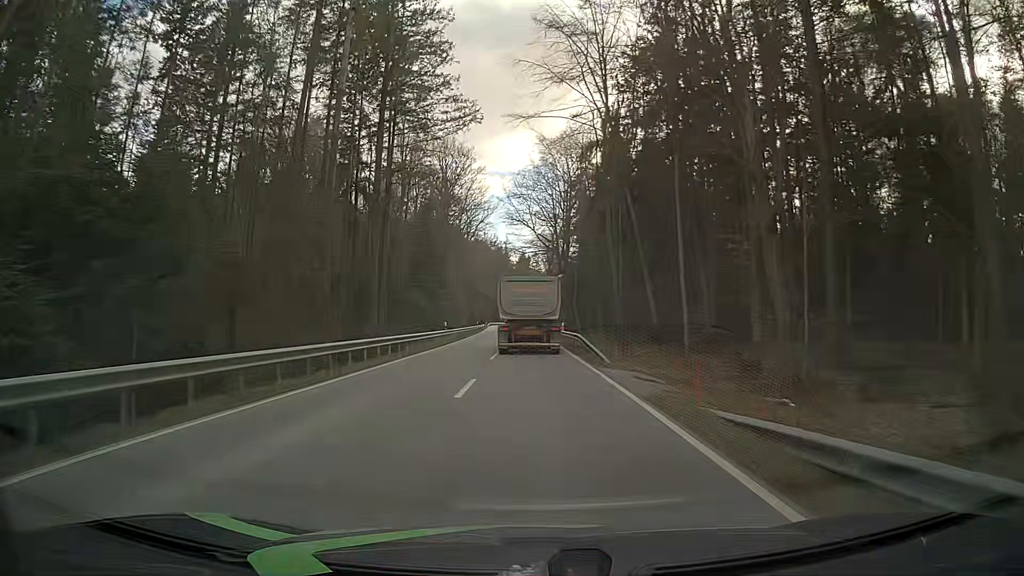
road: tertiary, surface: asphalt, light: Day
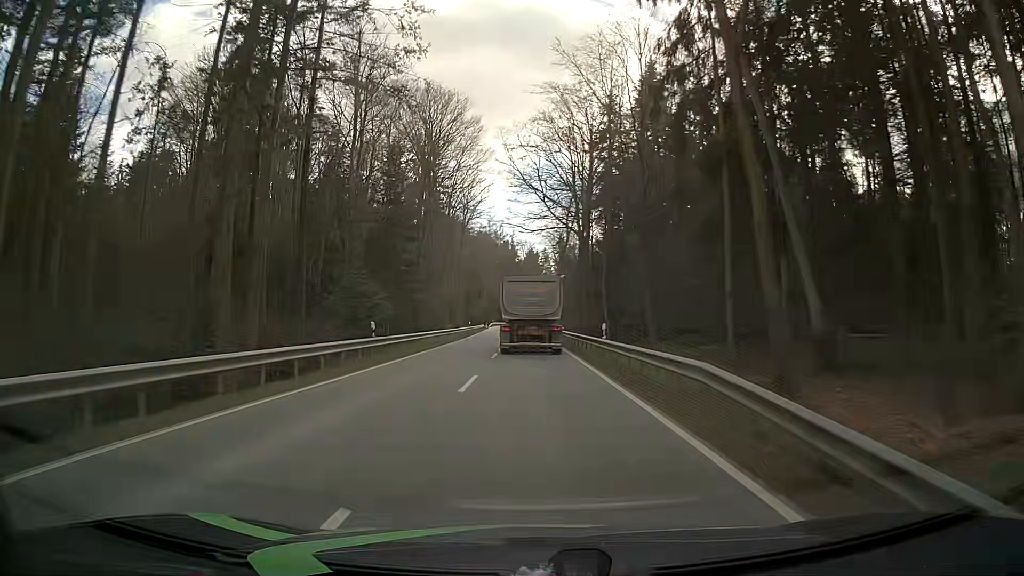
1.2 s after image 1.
(-0.1, +23.0) m; 0°
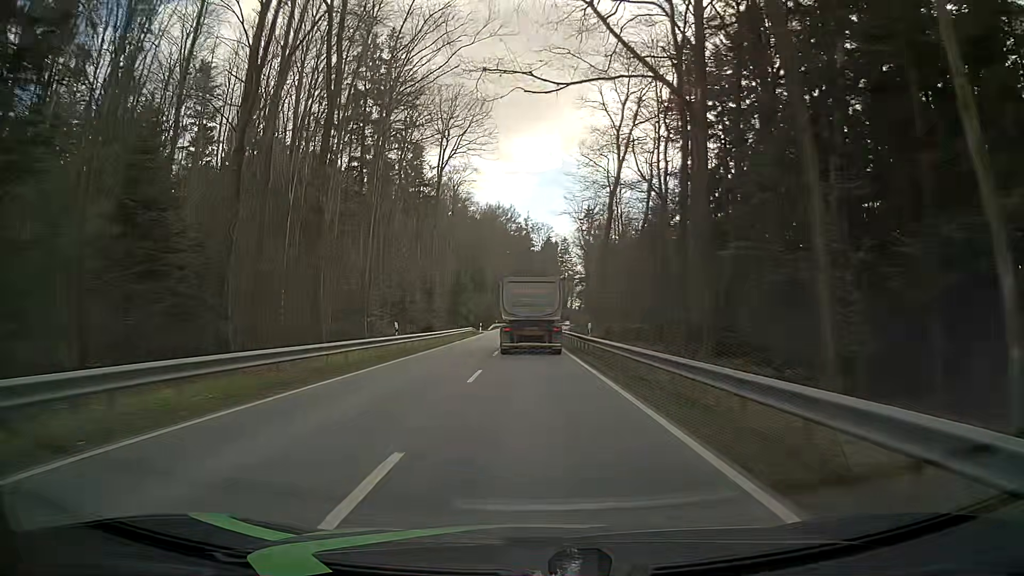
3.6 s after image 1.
(-0.8, +45.9) m; -2°
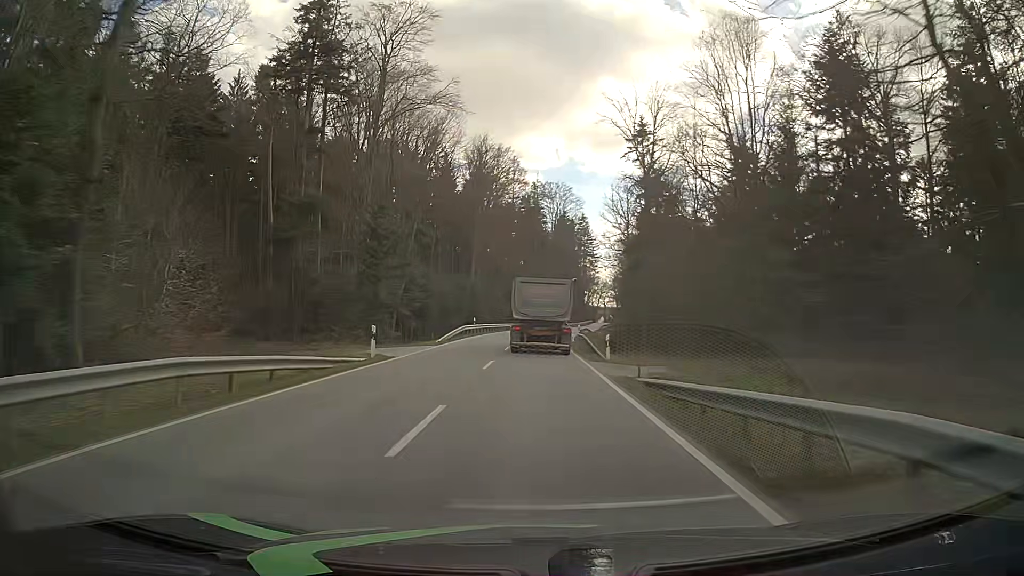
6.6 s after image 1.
(-0.2, +56.4) m; -1°
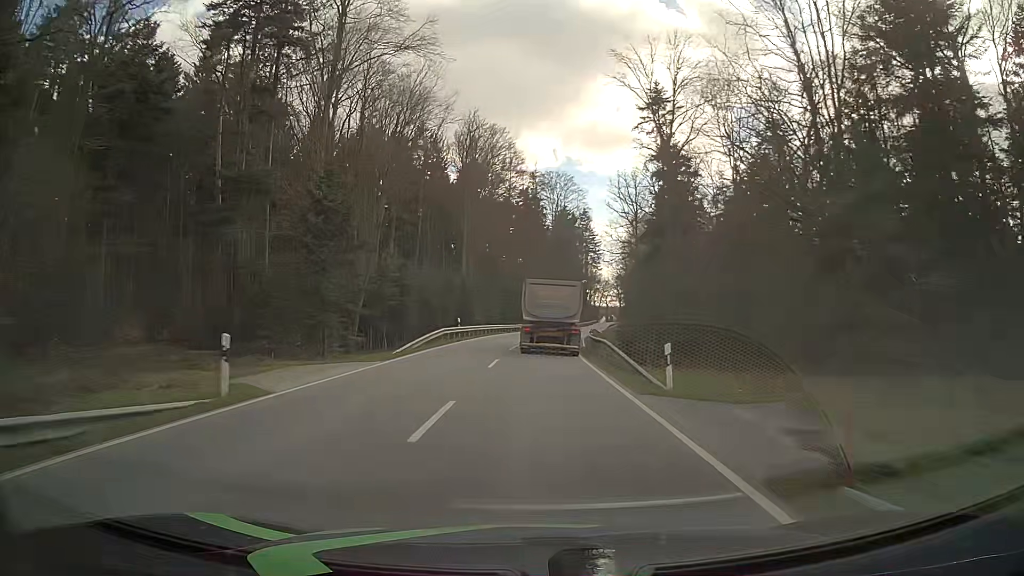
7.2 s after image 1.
(0.0, +11.2) m; 0°
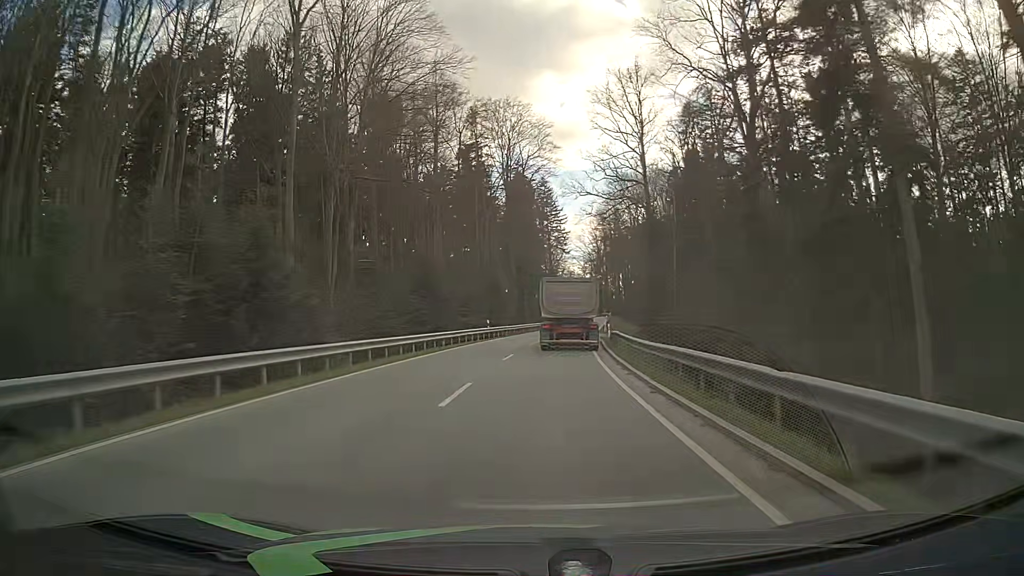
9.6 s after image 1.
(+1.1, +44.9) m; +4°
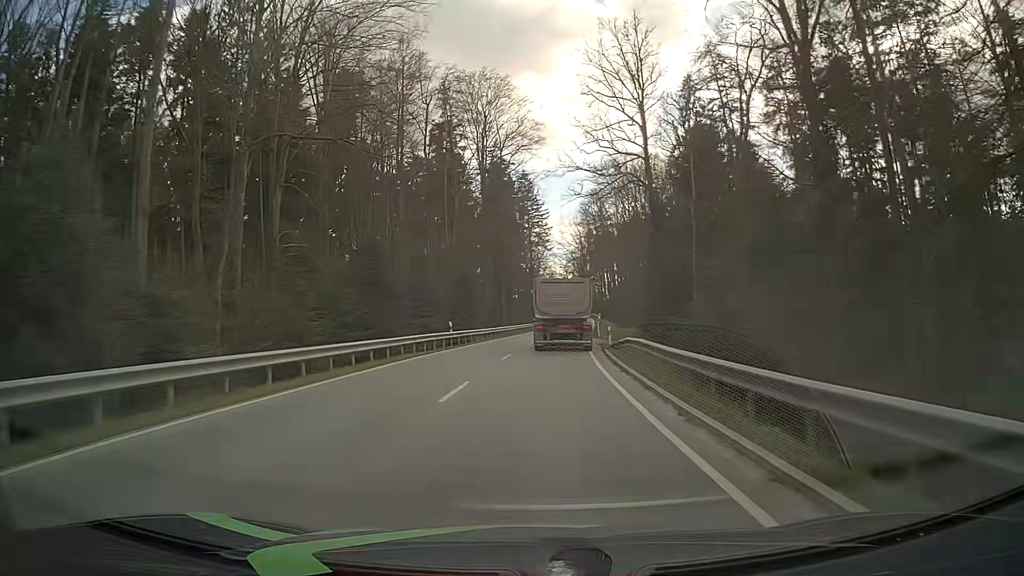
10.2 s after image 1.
(0.0, +11.3) m; +1°
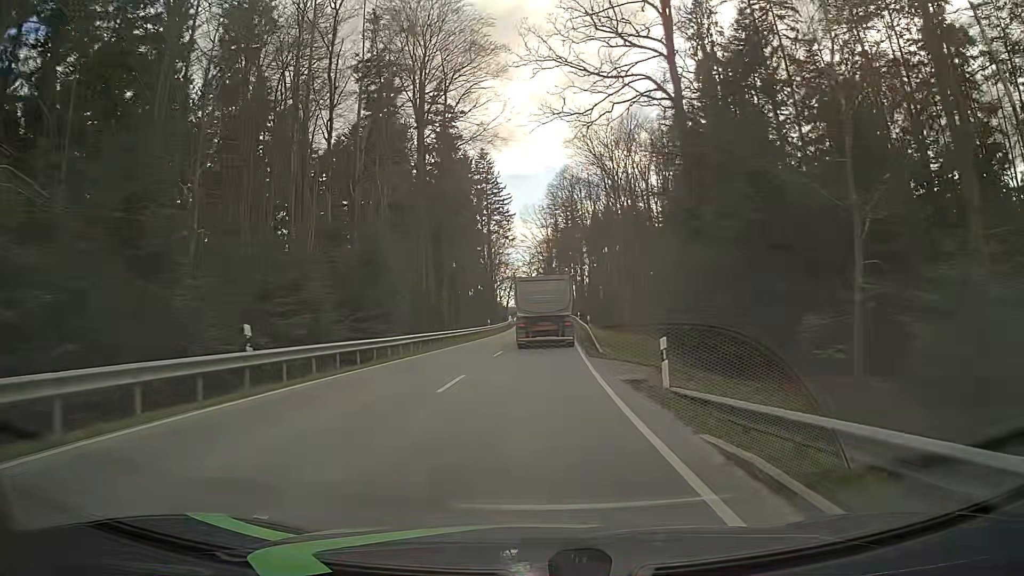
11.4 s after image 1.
(+0.8, +22.5) m; +3°
(0, +10) (+1, +20) (+1, +30) (+1, +40) (+2, +50) (+2, +60) (+3, +70) (+3, +80) (+3, +90) (+3, +100) m
